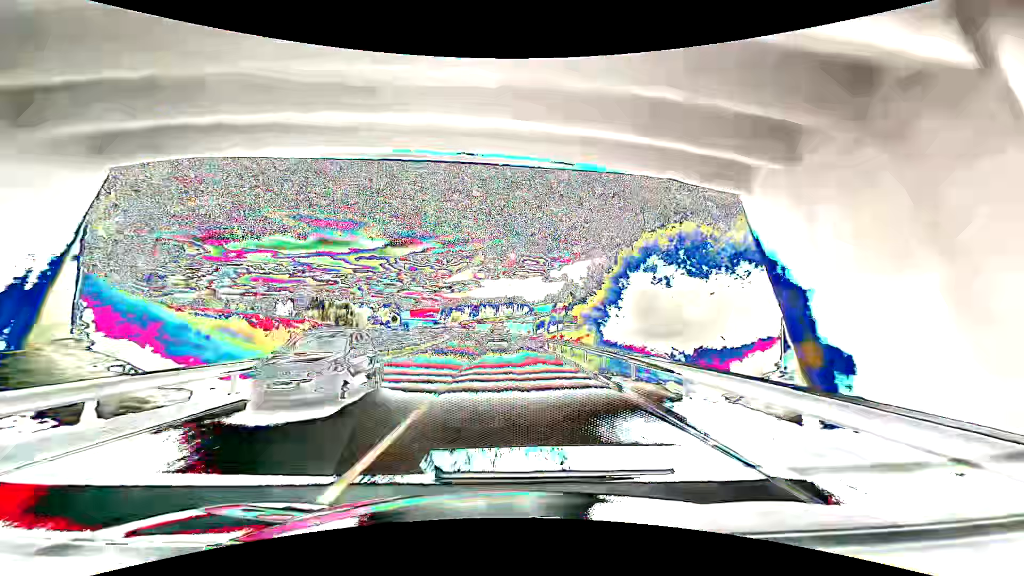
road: primary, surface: asphalt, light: Day
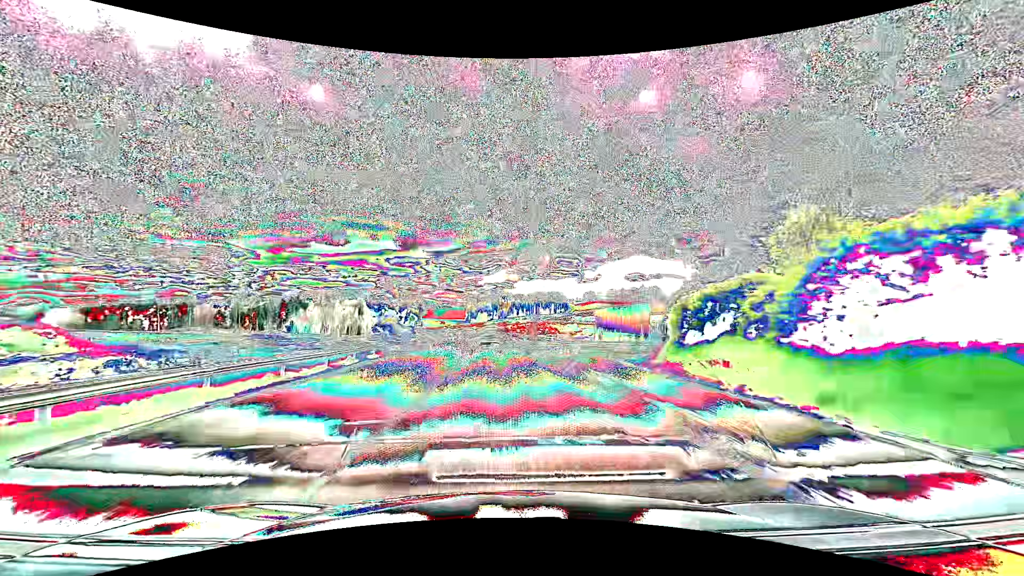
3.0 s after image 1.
(-2.0, +68.9) m; -4°
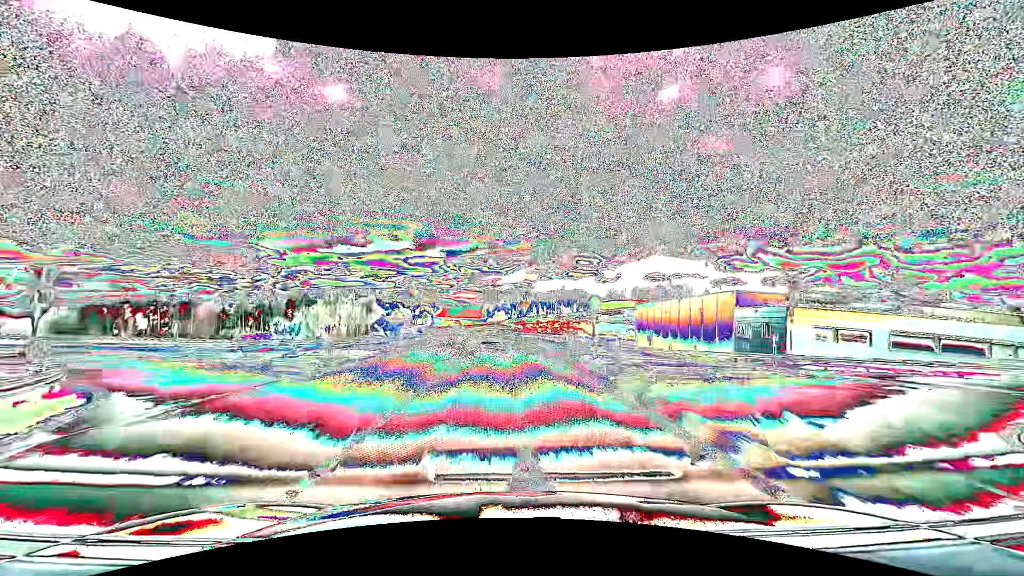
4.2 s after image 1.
(-0.5, +27.0) m; -2°
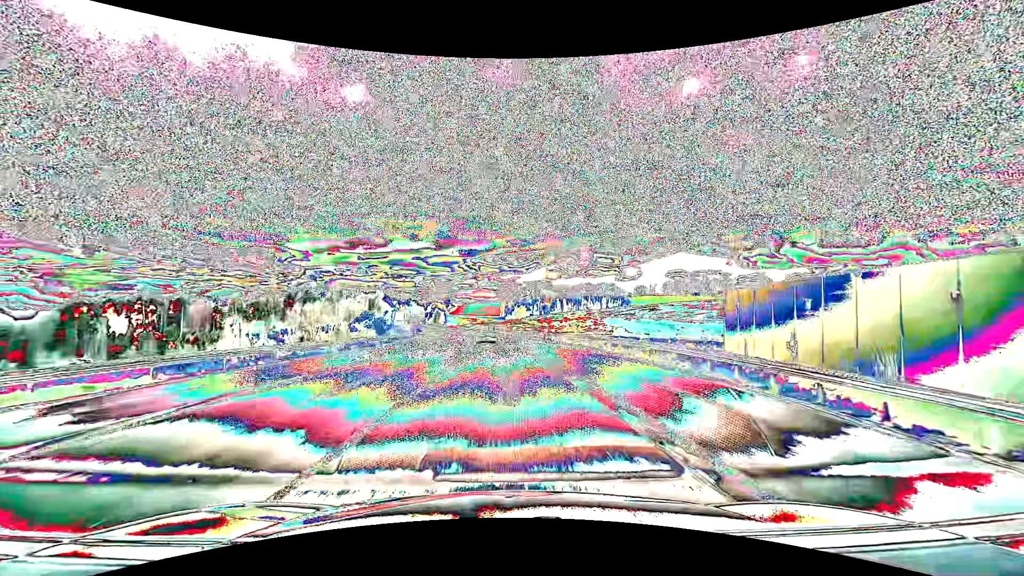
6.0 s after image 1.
(-0.8, +39.9) m; -2°
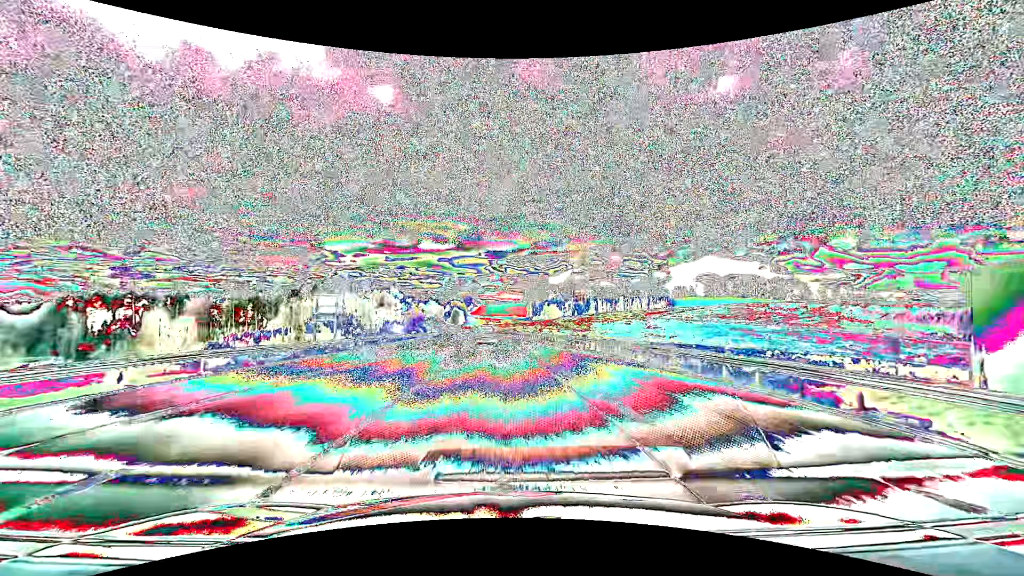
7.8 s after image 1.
(-1.0, +39.2) m; -3°
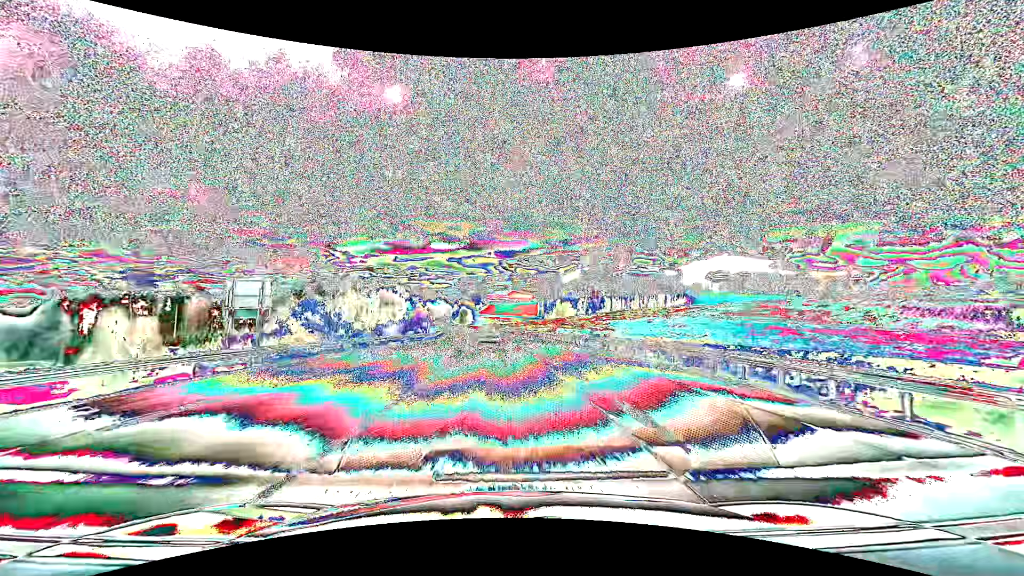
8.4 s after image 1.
(-0.1, +13.0) m; -1°
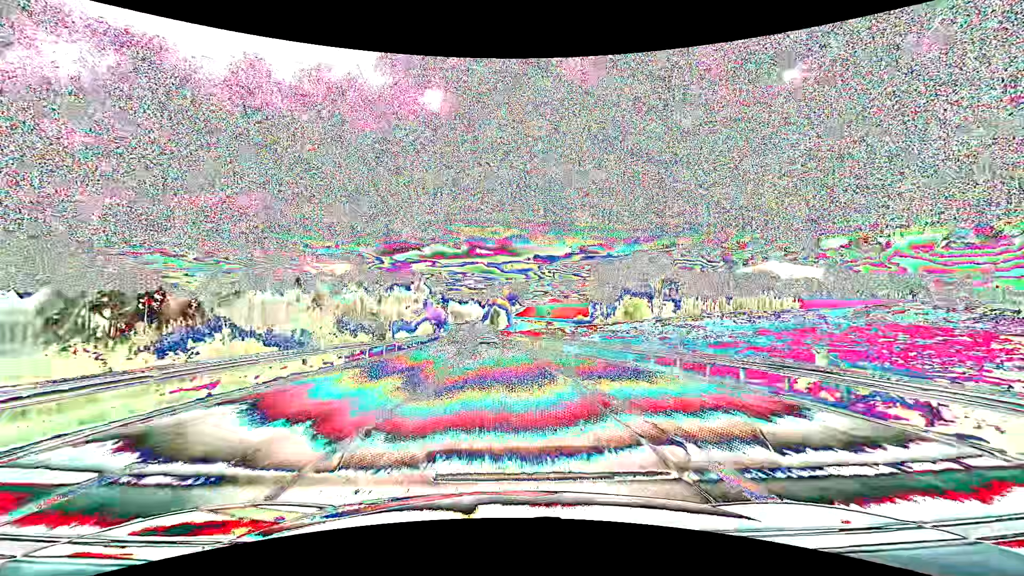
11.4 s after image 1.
(-2.5, +64.0) m; -4°
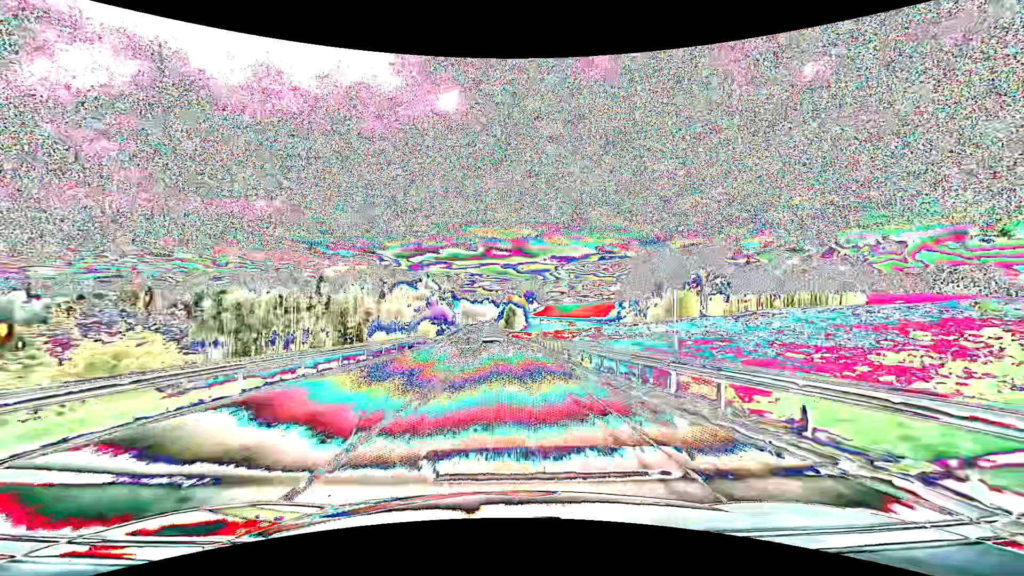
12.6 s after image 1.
(-0.4, +25.4) m; -2°
(0, +10) (0, +20) (0, +30) (-1, +40) (-1, +50) (-1, +60) (-2, +70) (-2, +80) (-3, +90) (-4, +100) m
